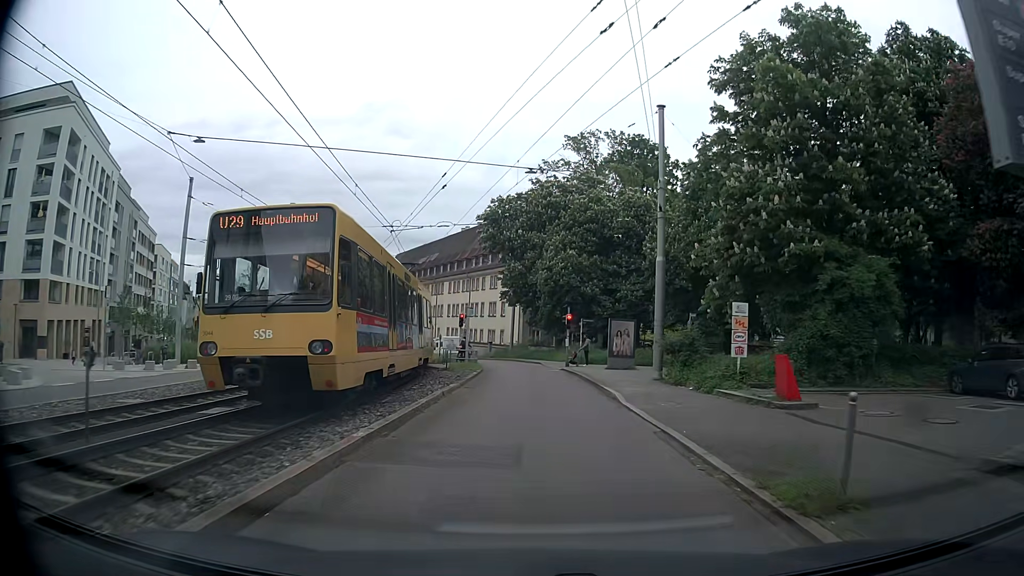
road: tertiary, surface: asphalt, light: Day
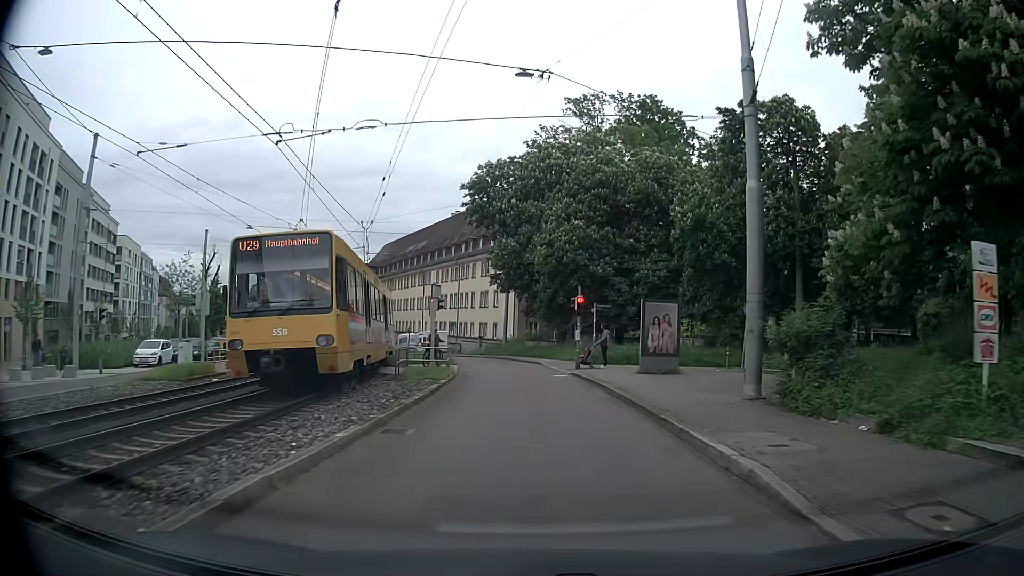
(0.0, +11.0) m; 0°
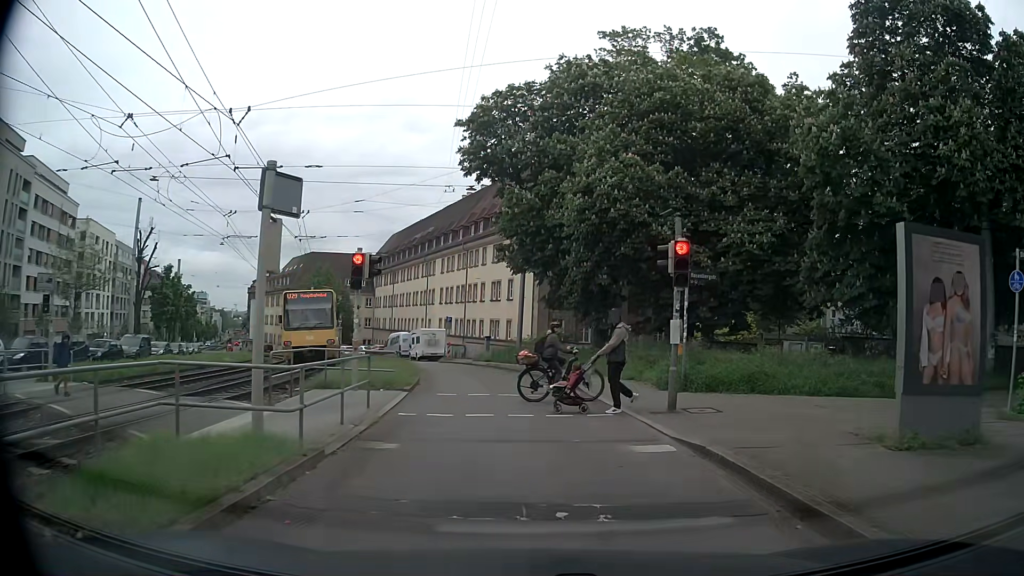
(-0.2, +15.6) m; -2°
